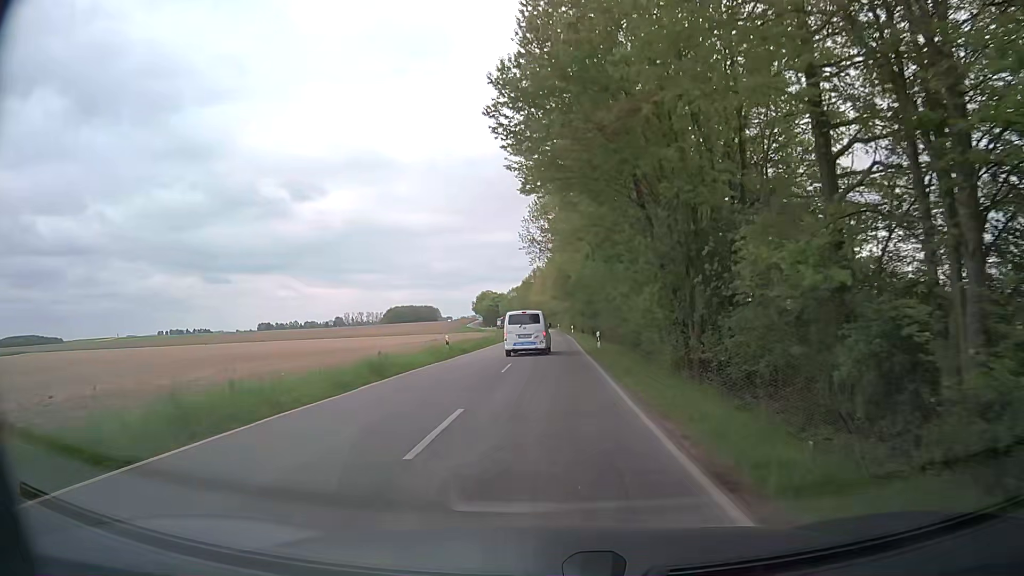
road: tertiary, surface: asphalt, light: Day
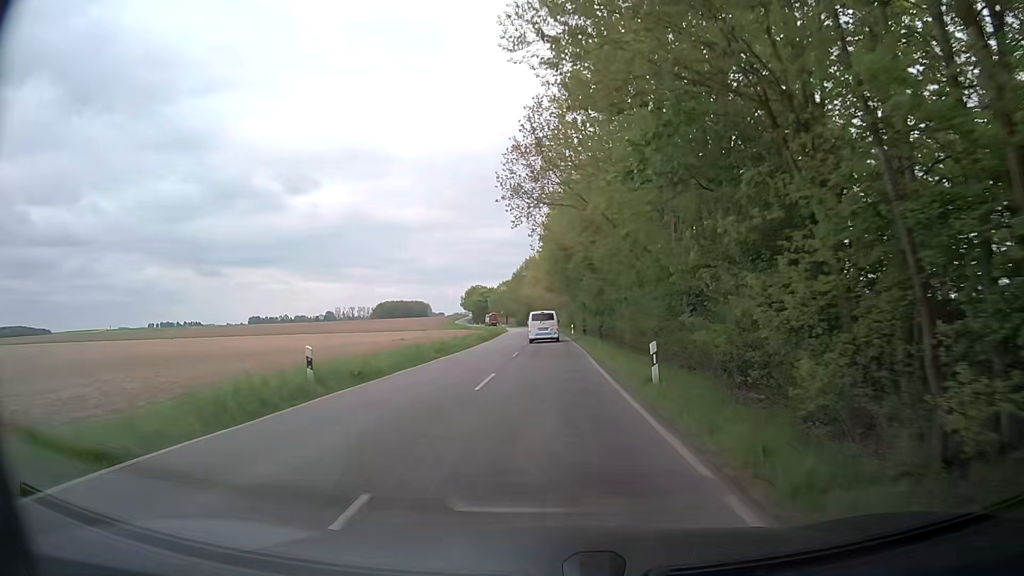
(-0.1, +17.7) m; 0°
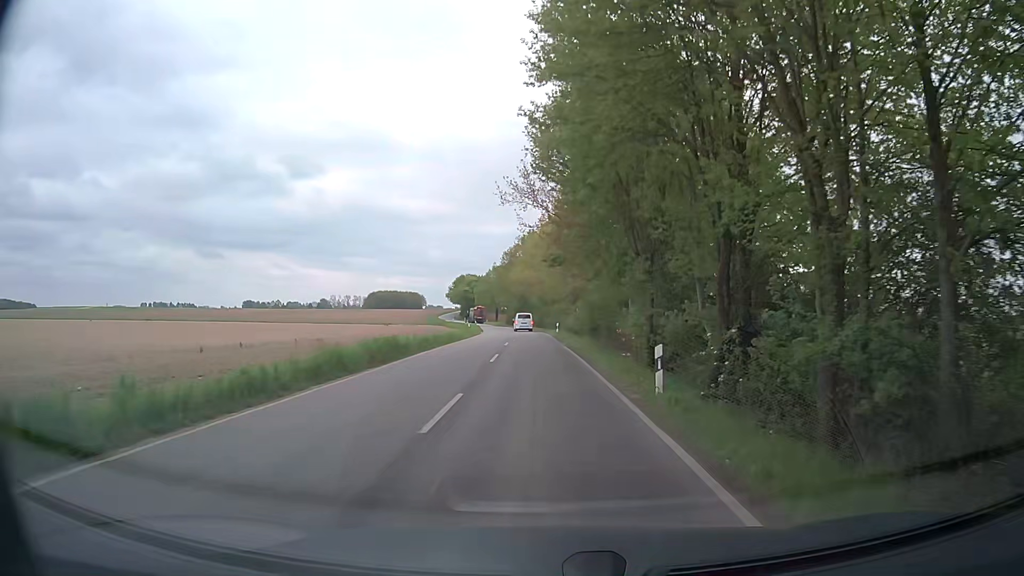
(+0.1, +41.5) m; 0°
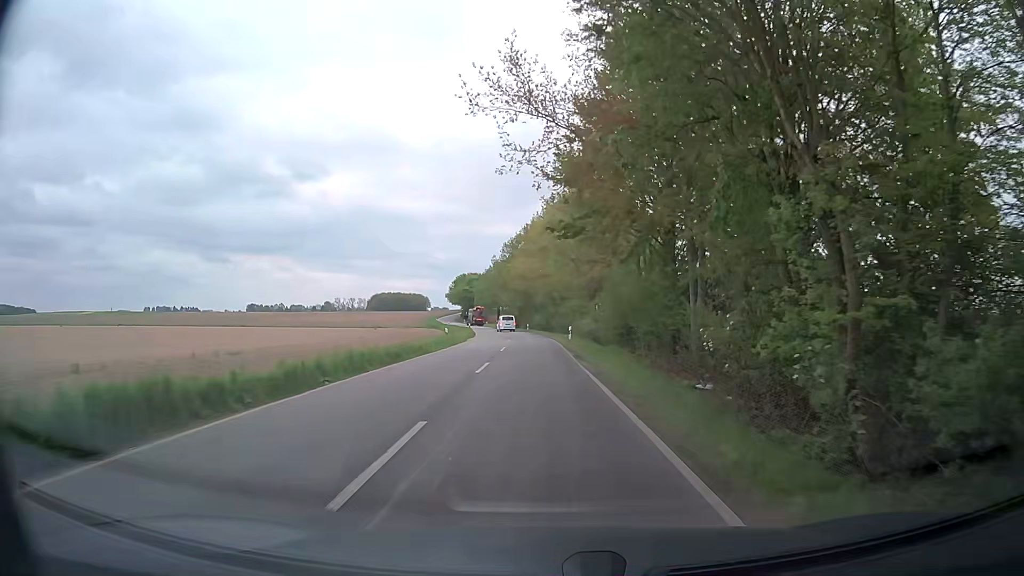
(-0.1, +15.1) m; 0°
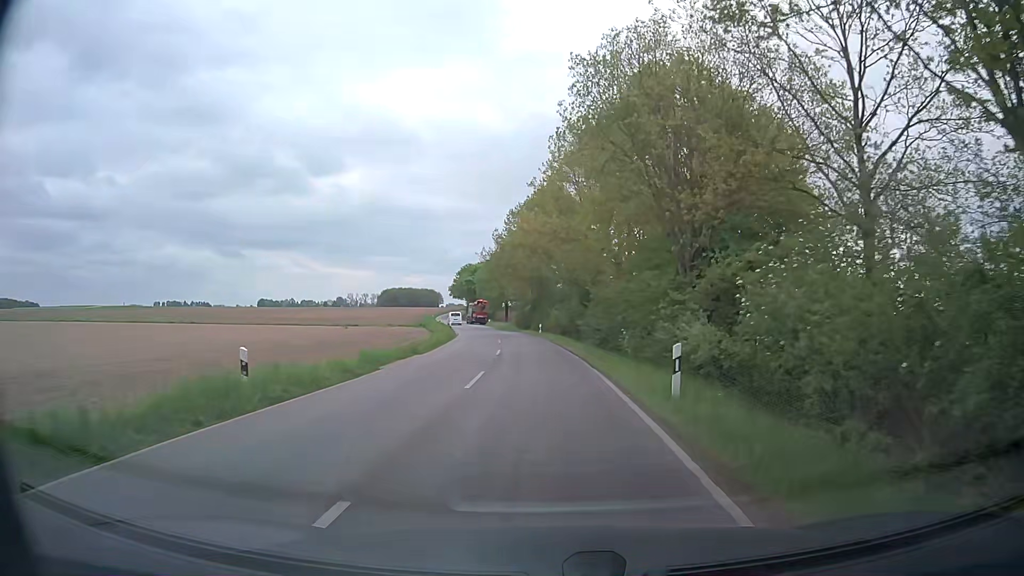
(-0.6, +27.7) m; -2°
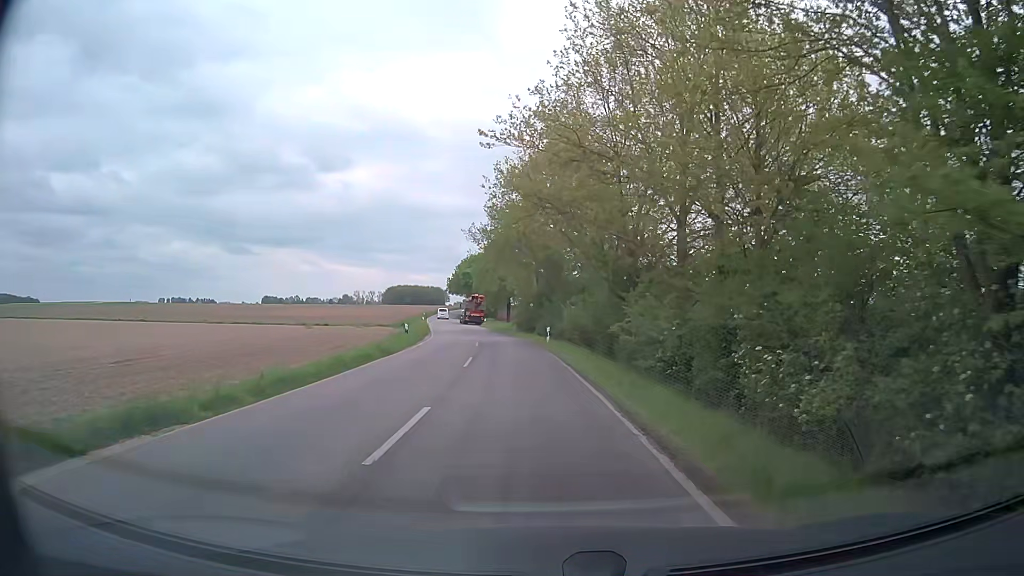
(0.0, +18.8) m; -1°
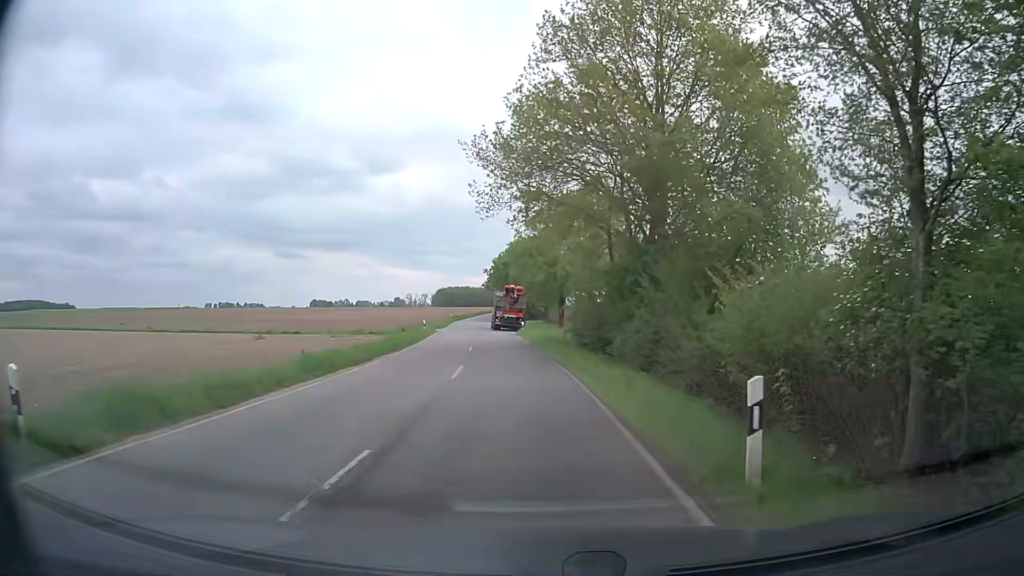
(-0.8, +27.5) m; -5°
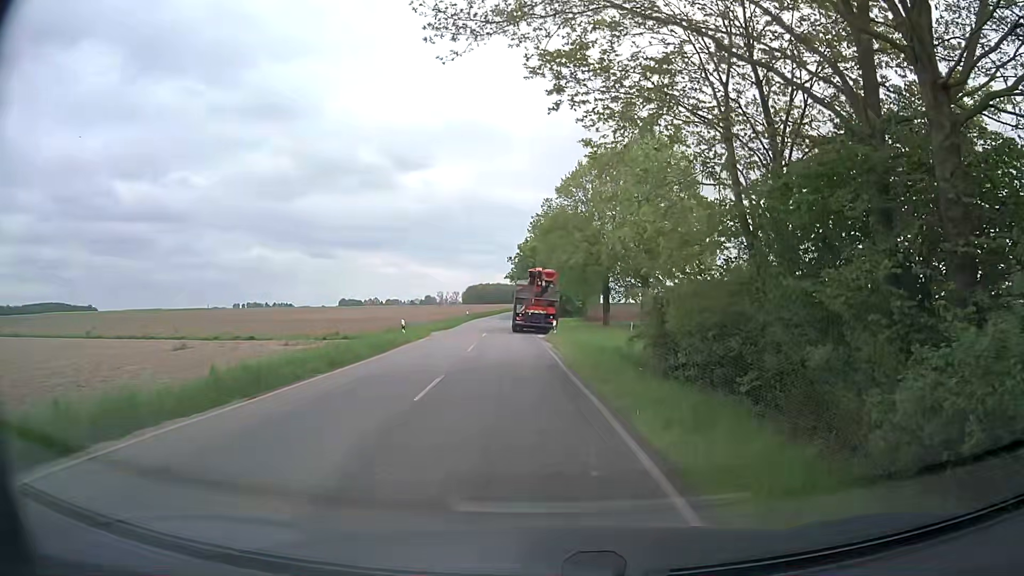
(-0.3, +16.3) m; -3°
(0, +10) (0, +20) (-1, +30) (-2, +40) (-2, +50) (-3, +60) (-3, +70) (-3, +80) (-3, +90) (-3, +100) m
